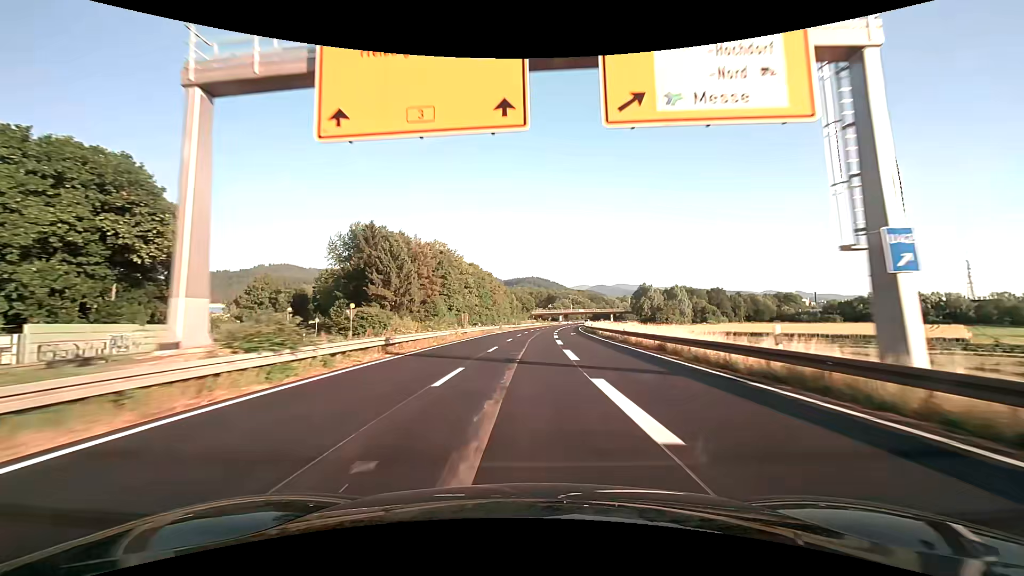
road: trunk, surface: asphalt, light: Day
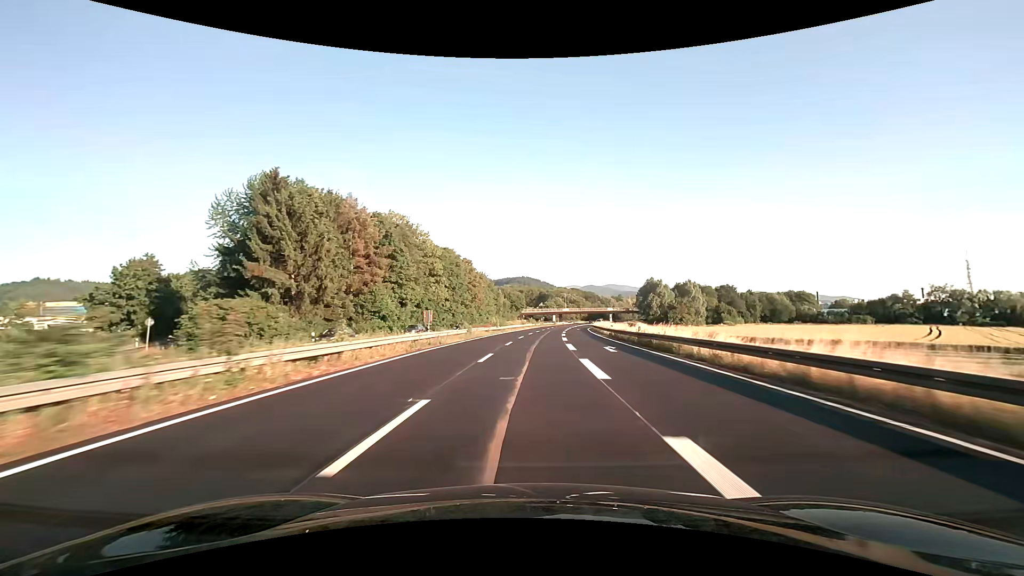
(+0.2, +29.9) m; +1°
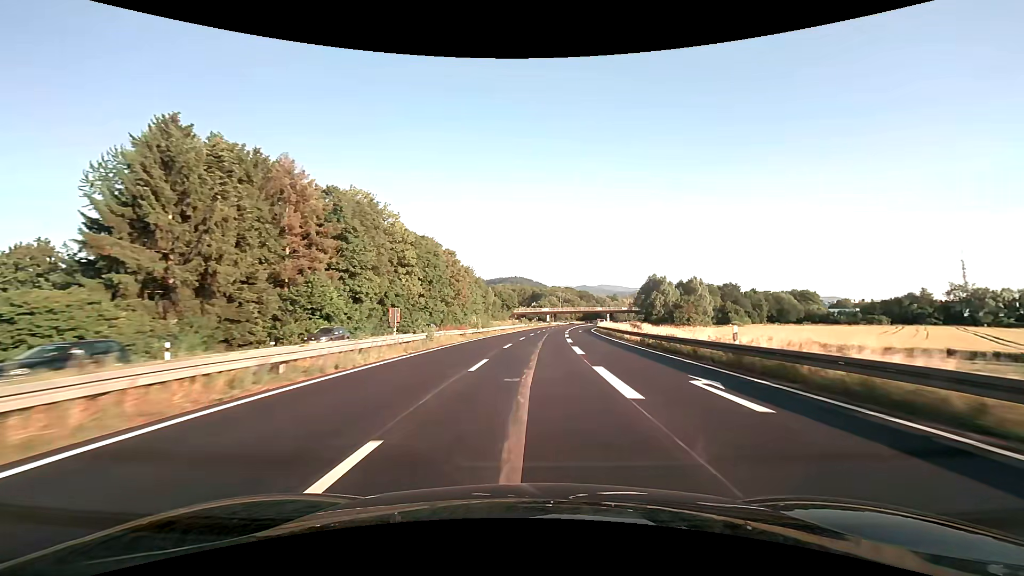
(+0.1, +14.9) m; +1°
(0, +10) (0, +20) (+1, +30) (+1, +40) (+2, +50) (+2, +60) (+3, +70) (+4, +80) (+5, +90) (+6, +100) m
